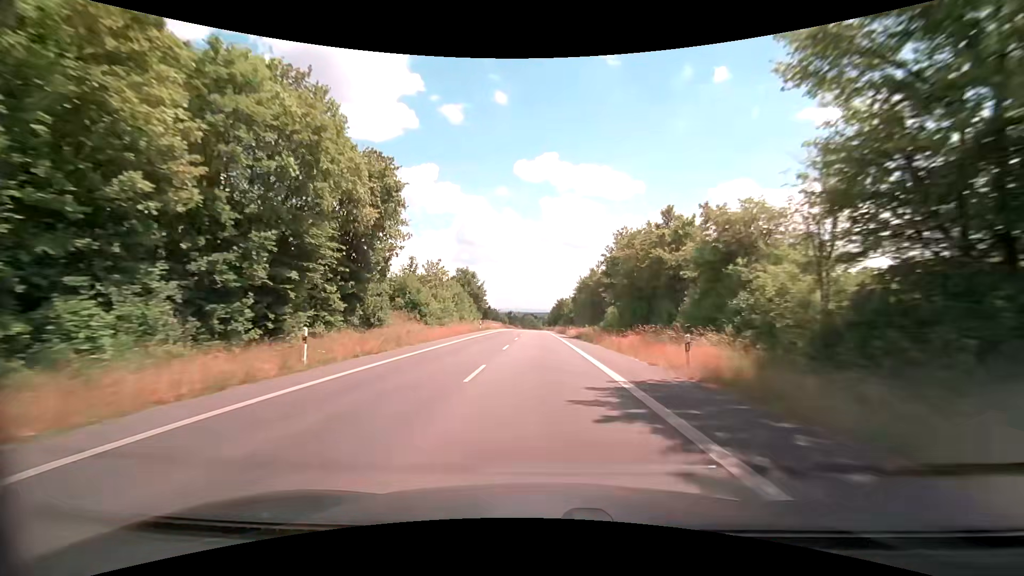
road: secondary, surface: asphalt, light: Day
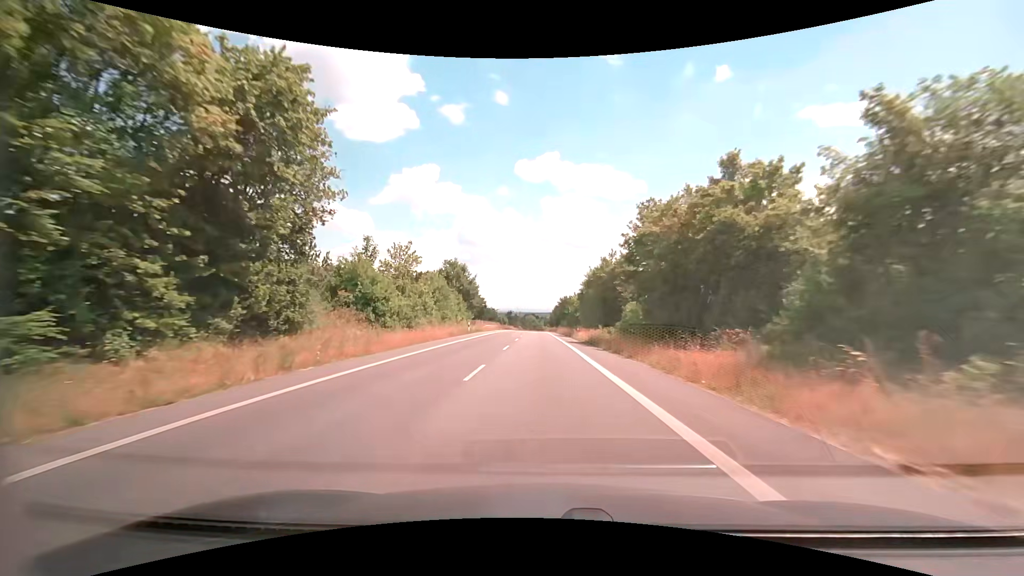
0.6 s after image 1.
(-0.1, +11.7) m; 0°
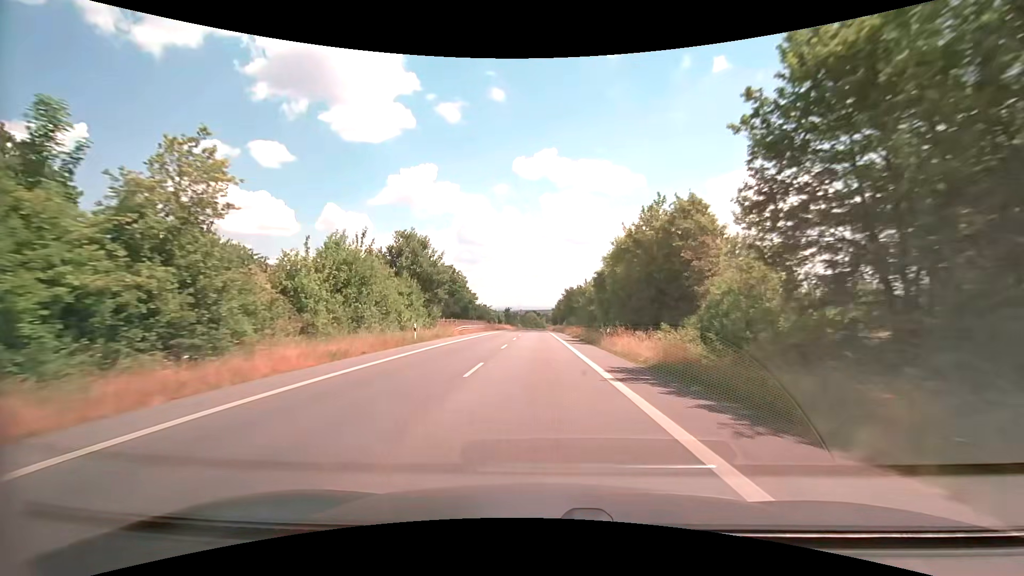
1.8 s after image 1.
(-0.2, +23.3) m; 0°
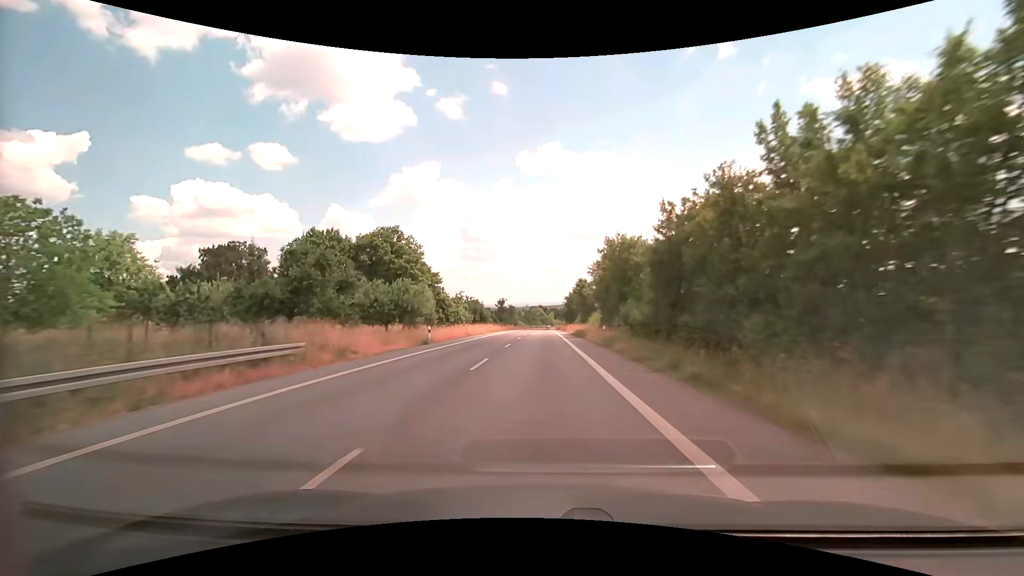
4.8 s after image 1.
(-0.4, +58.4) m; -1°
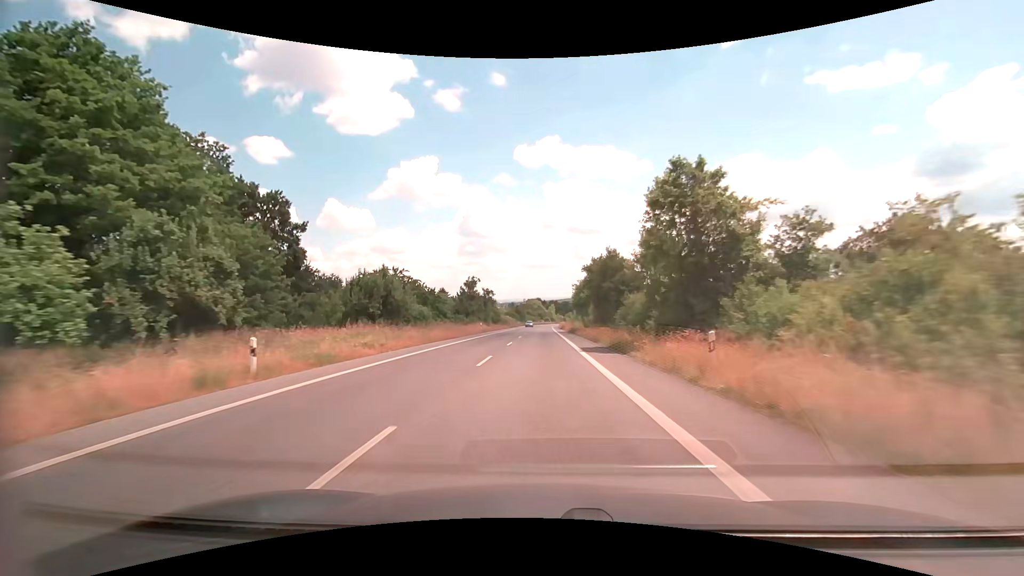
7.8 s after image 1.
(0.0, +59.1) m; 0°
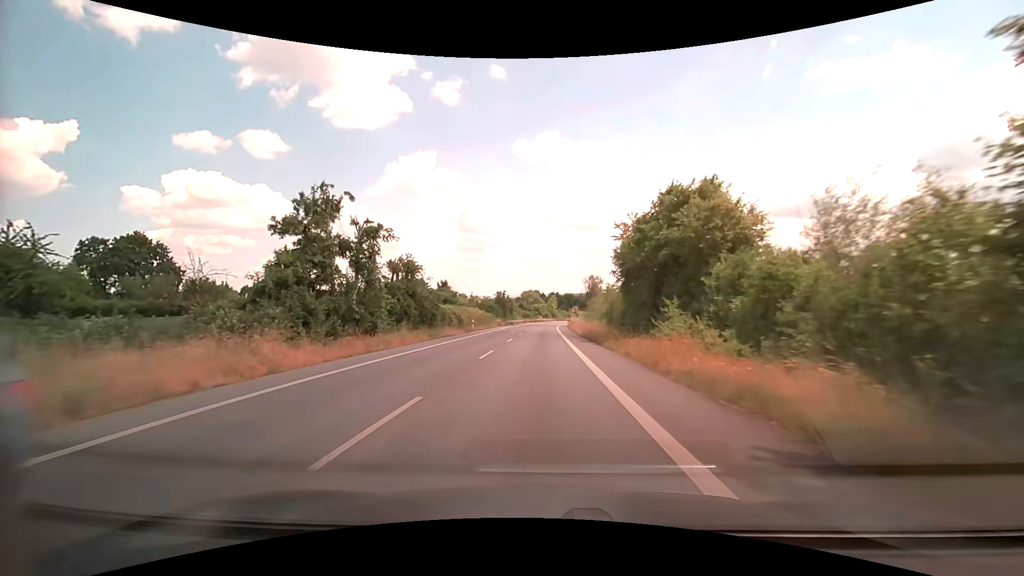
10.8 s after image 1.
(+0.1, +57.7) m; 0°
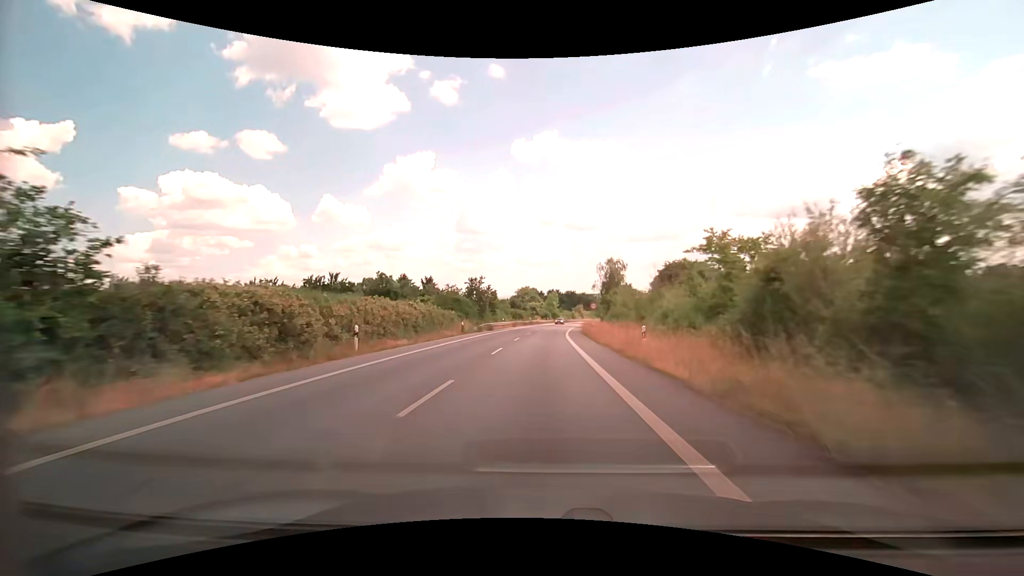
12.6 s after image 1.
(+0.2, +33.6) m; 0°
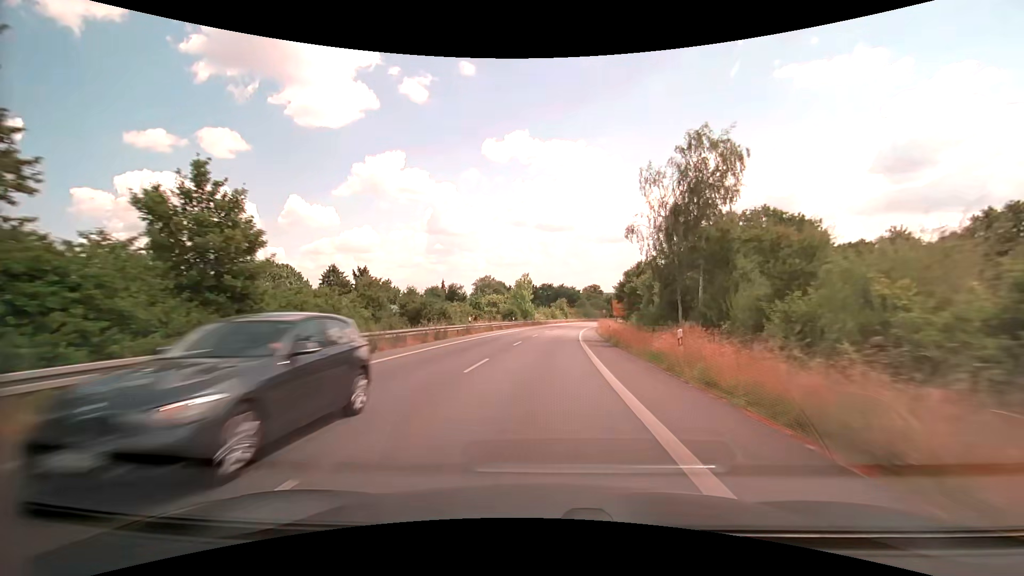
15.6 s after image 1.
(+1.2, +54.5) m; +3°
(0, +10) (0, +20) (+1, +30) (+1, +40) (+2, +50) (+3, +60) (+4, +70) (+5, +80) (+7, +90) (+9, +99) m
